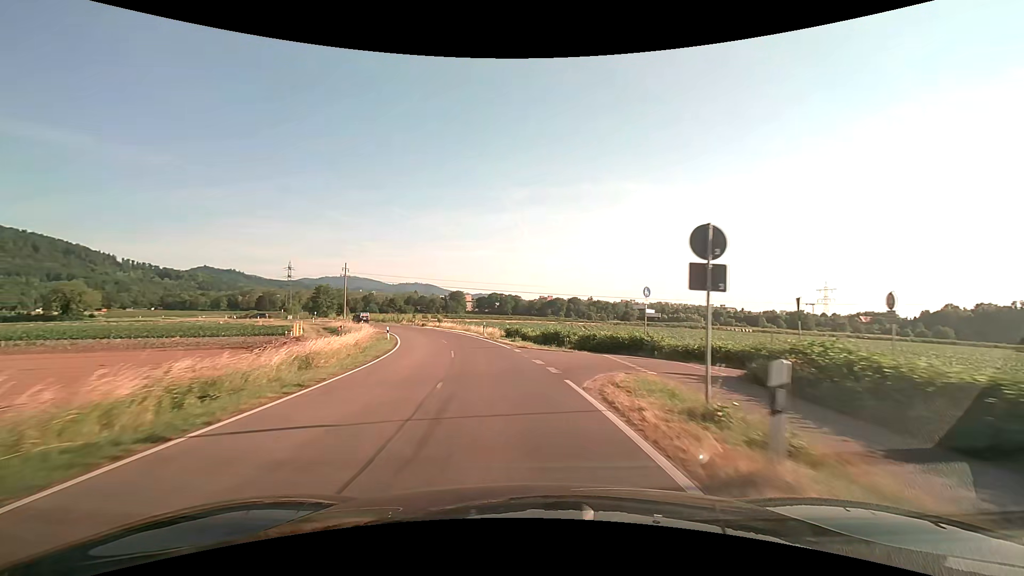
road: tertiary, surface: asphalt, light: Day
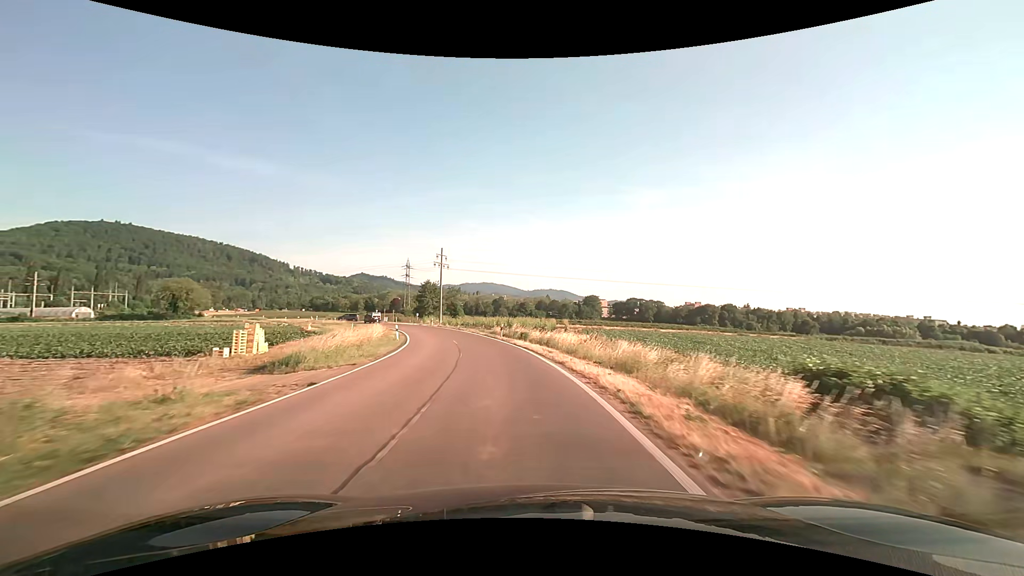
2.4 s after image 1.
(-5.3, +38.7) m; -15°
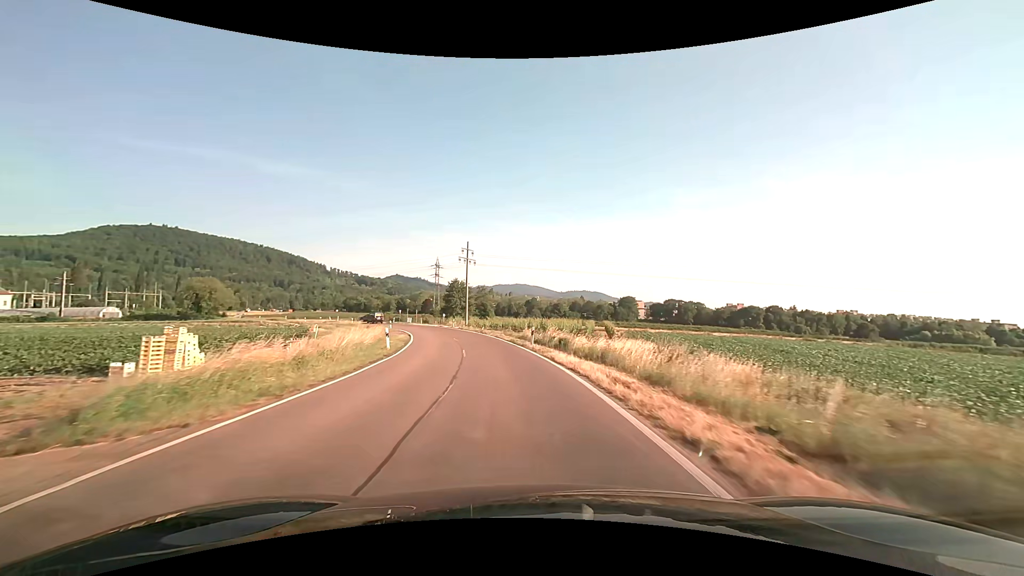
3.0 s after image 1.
(-0.3, +9.9) m; -4°
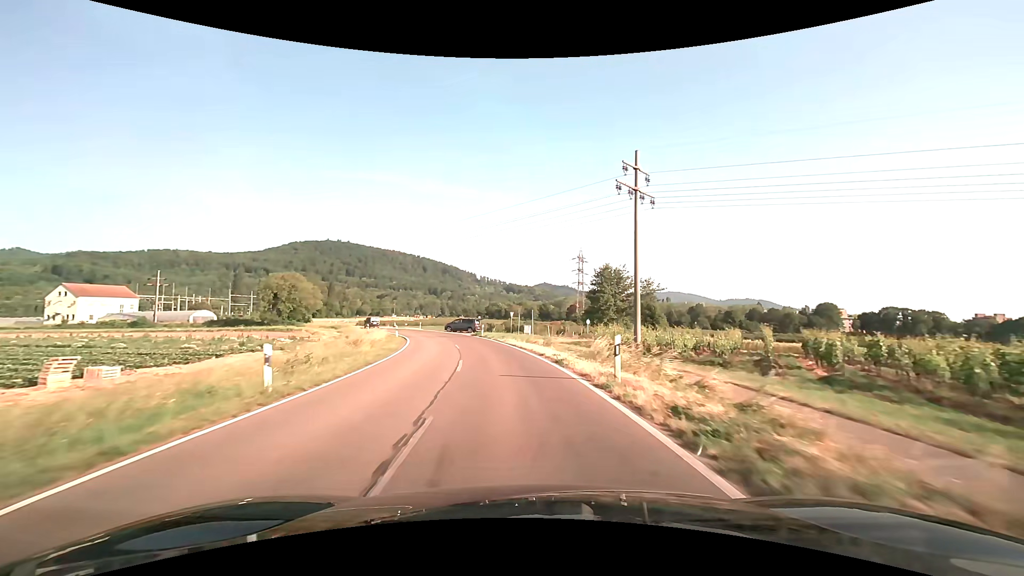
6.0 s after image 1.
(-7.4, +49.2) m; -17°
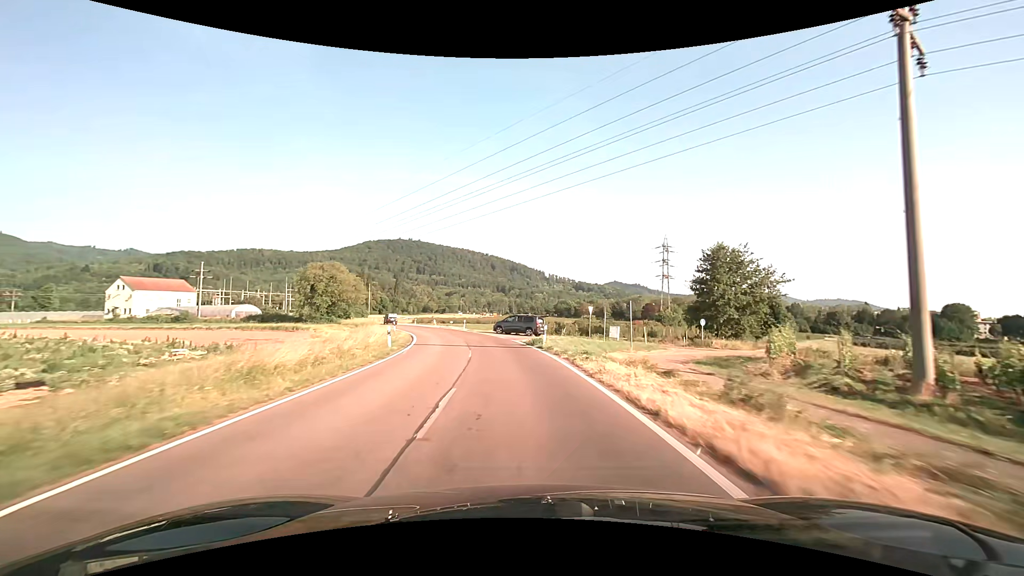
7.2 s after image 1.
(-1.4, +20.2) m; -8°
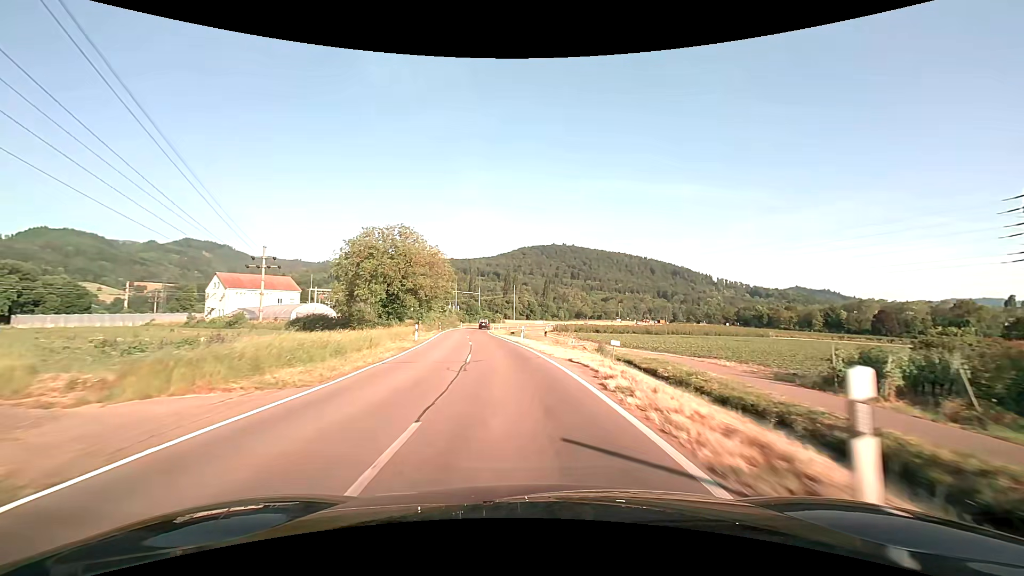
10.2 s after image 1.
(-7.5, +50.8) m; -17°
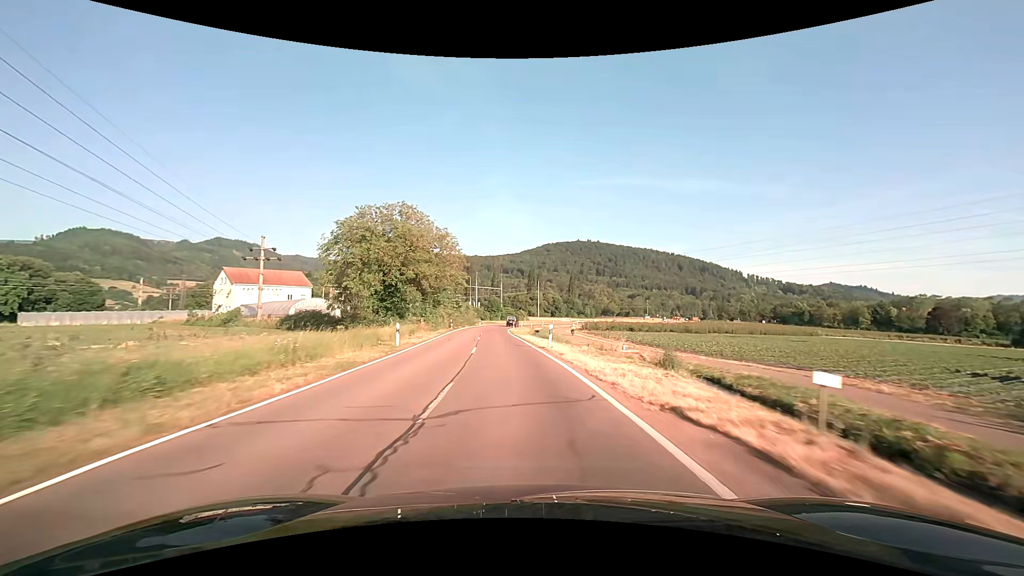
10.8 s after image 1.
(-0.2, +10.5) m; -3°
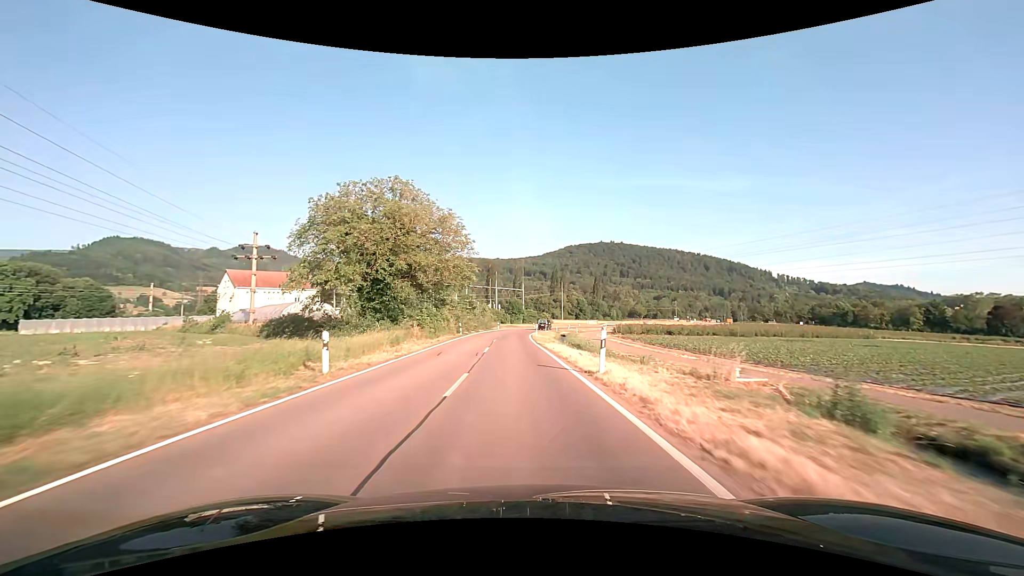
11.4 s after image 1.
(-0.2, +10.5) m; -3°
(0, +10) (0, +20) (-1, +30) (-1, +40) (-1, +50) (-1, +60) (-1, +70) (0, +80) (+2, +90) (+4, +100) m
